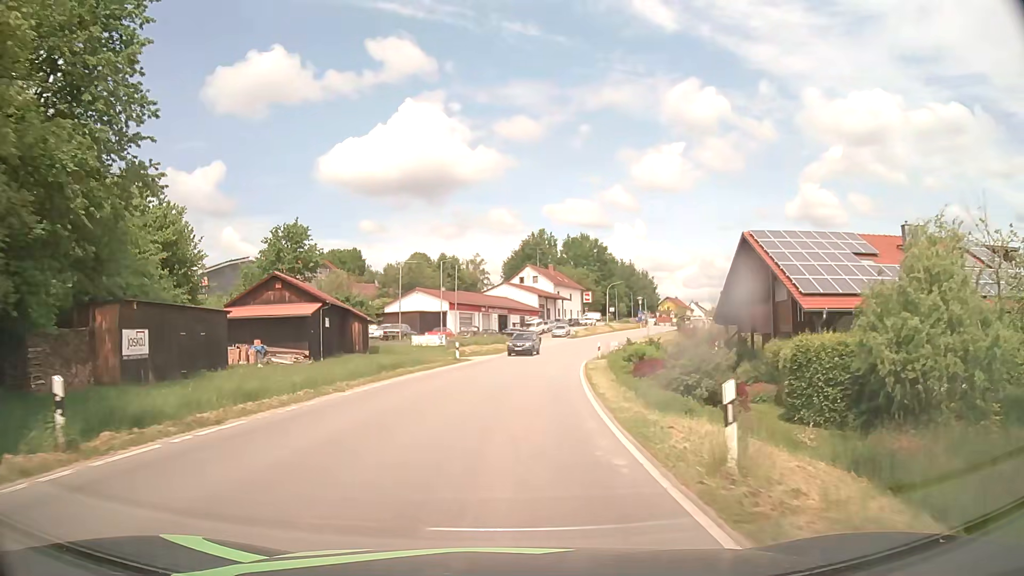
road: tertiary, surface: asphalt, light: Day
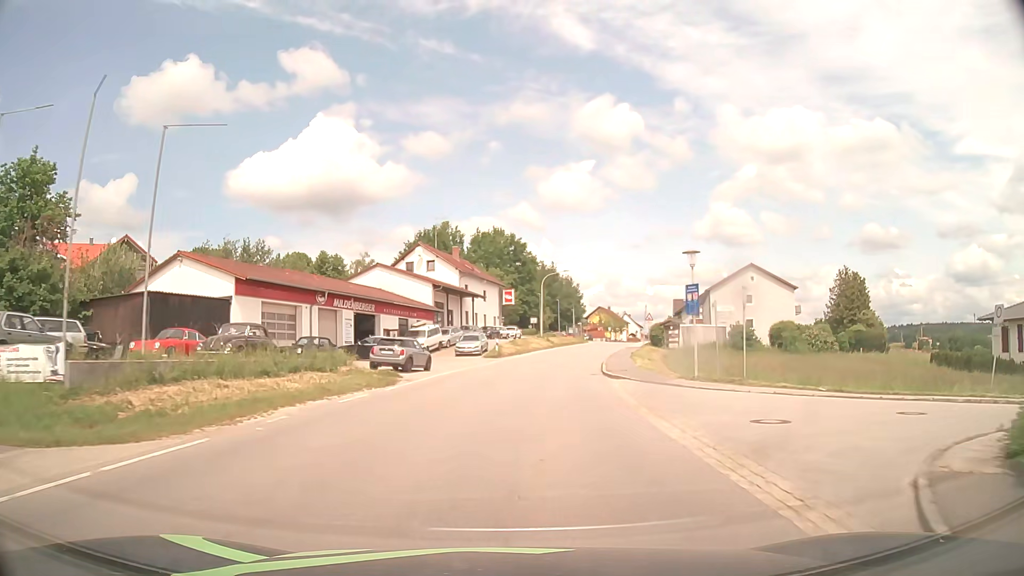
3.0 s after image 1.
(+2.5, +38.1) m; +8°
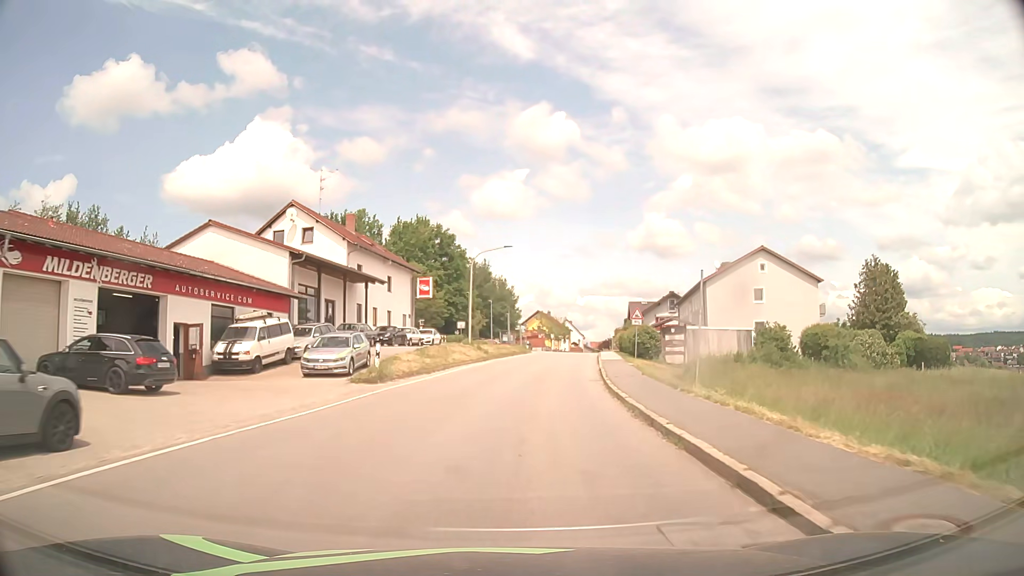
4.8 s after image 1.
(+1.2, +22.8) m; +6°
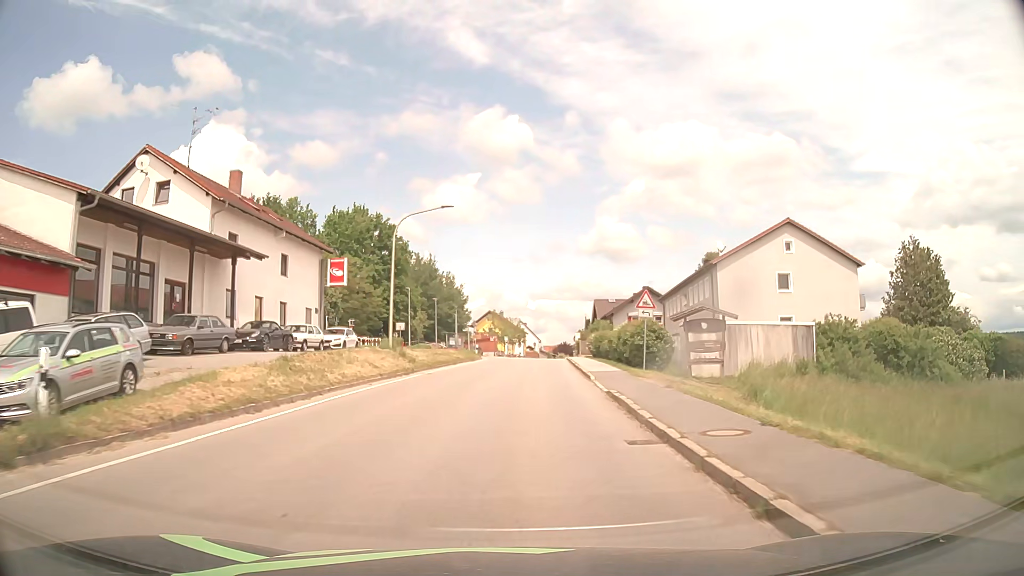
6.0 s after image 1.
(+0.6, +15.1) m; +4°
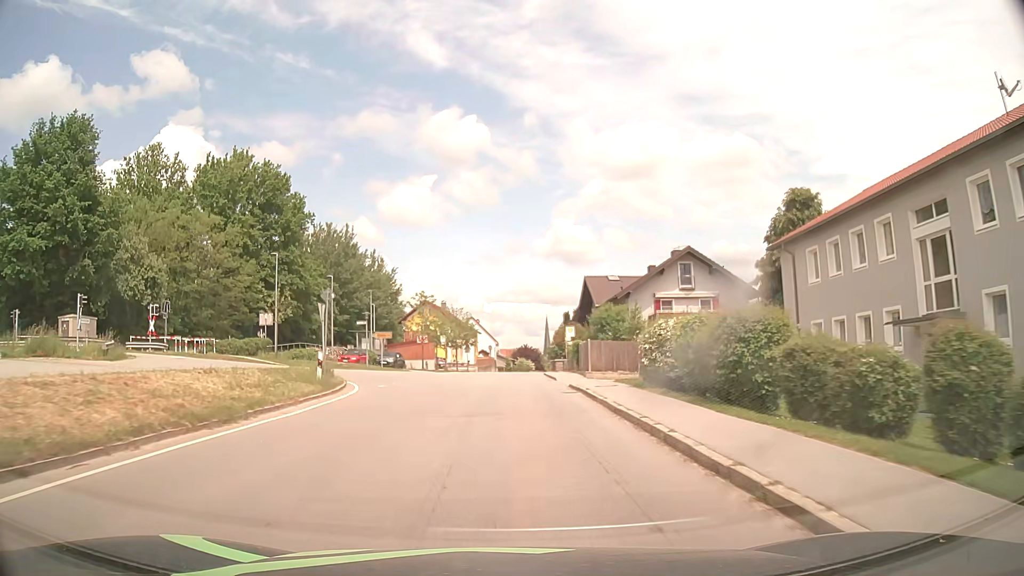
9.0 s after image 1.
(+1.7, +38.1) m; +4°
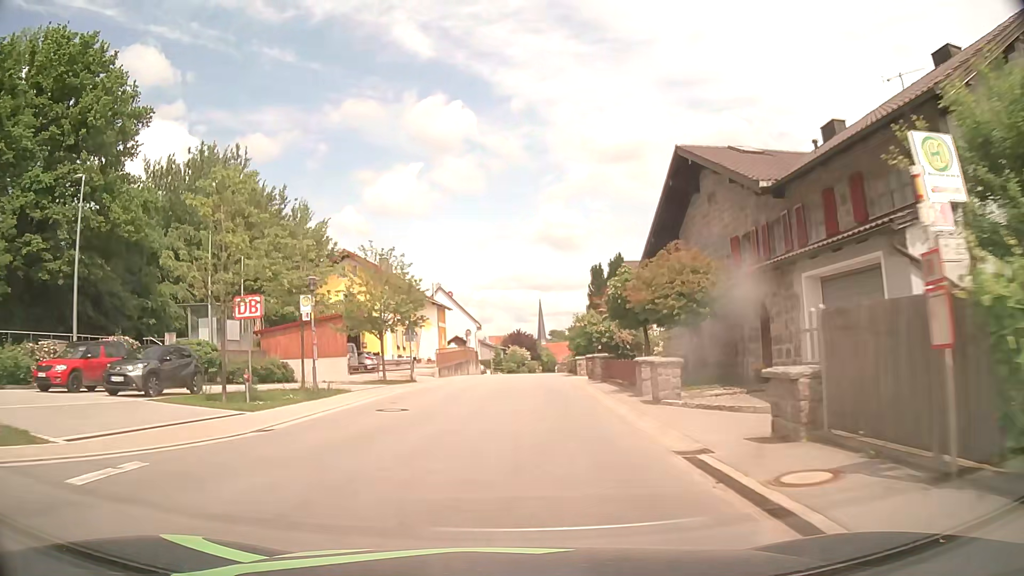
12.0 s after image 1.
(+0.4, +38.8) m; +1°
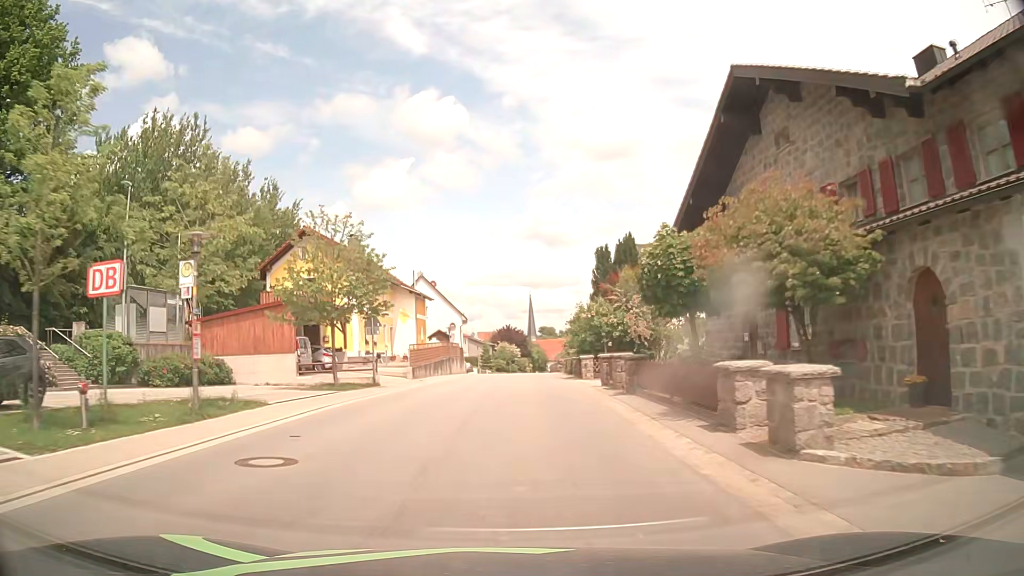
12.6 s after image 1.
(0.0, +7.9) m; +1°
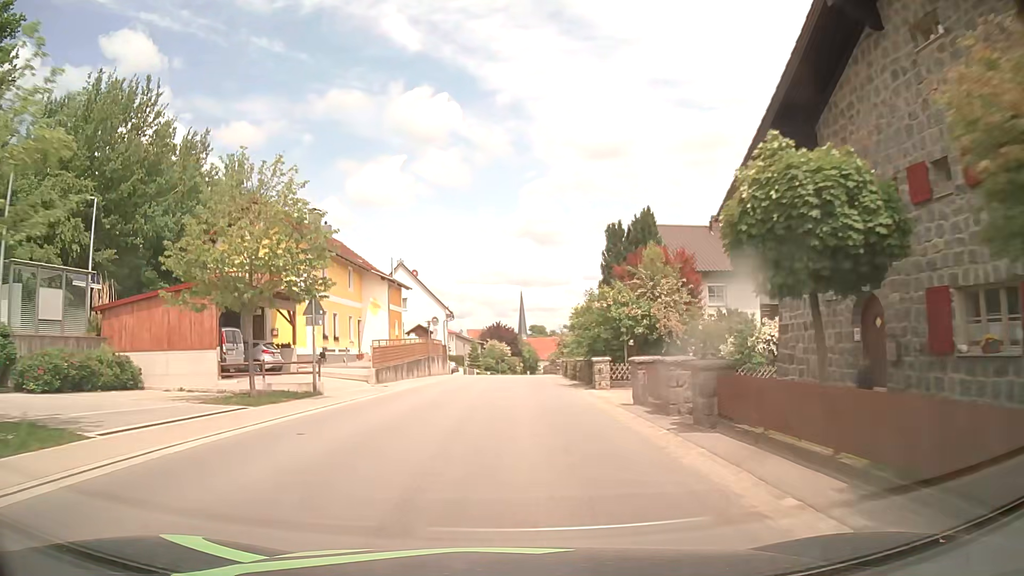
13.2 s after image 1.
(+0.1, +7.9) m; +1°
(0, +10) (0, +20) (+1, +30) (+1, +40) (+1, +50) (+1, +60) (+2, +70) (+2, +80) (+2, +90) (+3, +100) m
